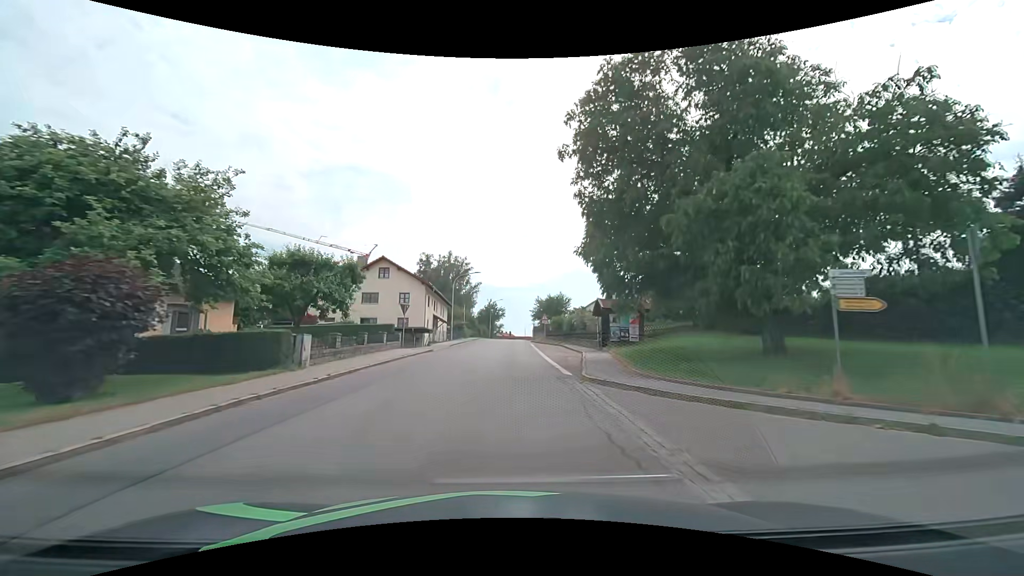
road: tertiary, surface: asphalt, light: Day
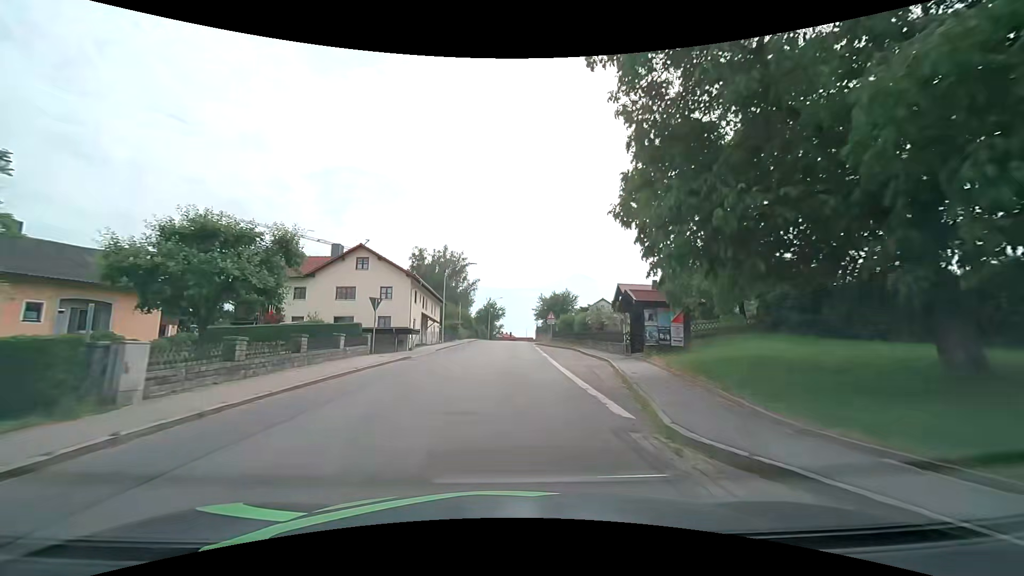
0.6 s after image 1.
(0.0, +7.6) m; 0°
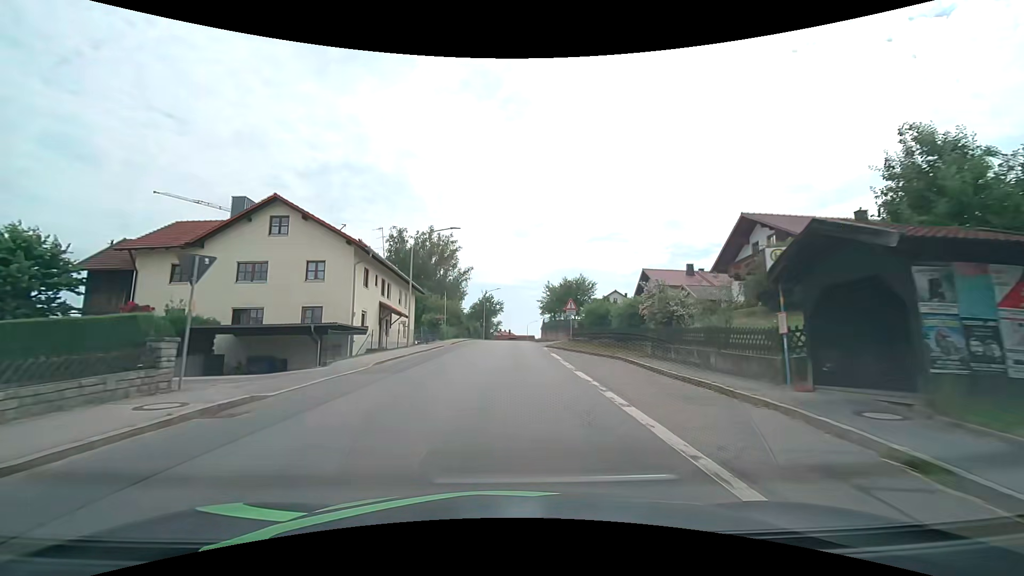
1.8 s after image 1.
(-0.1, +15.2) m; 0°
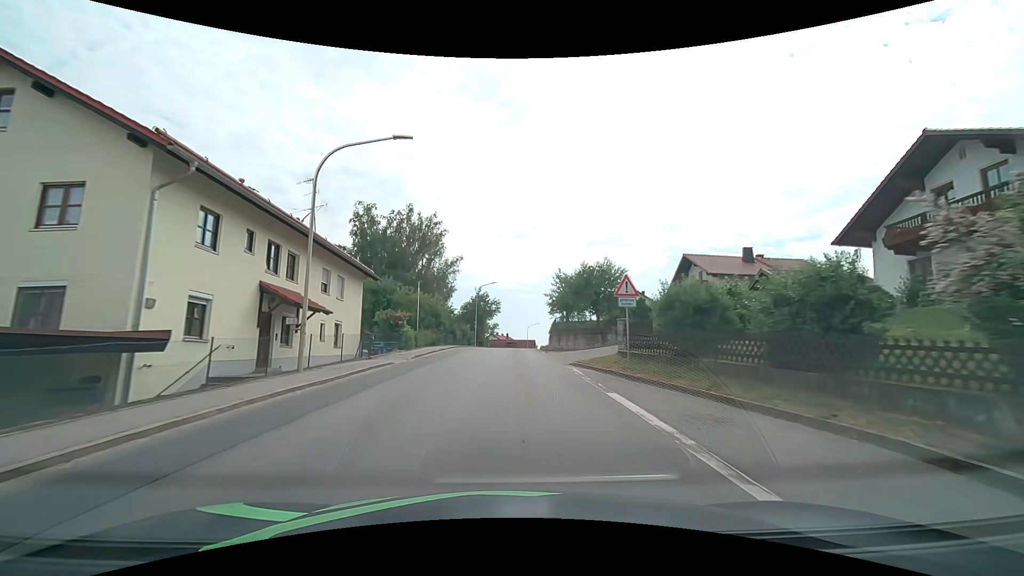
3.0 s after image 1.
(0.0, +15.3) m; 0°
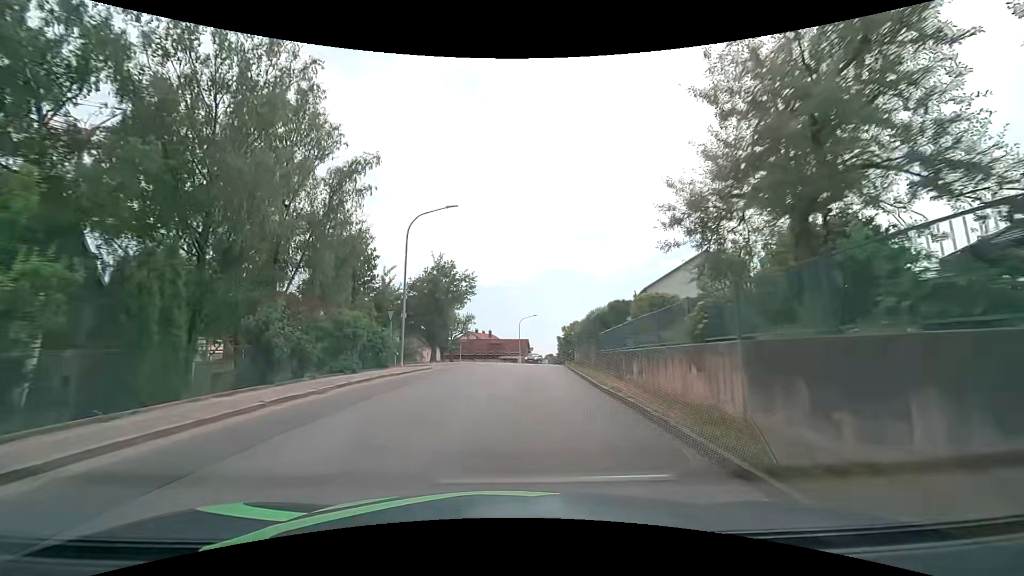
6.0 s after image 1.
(+0.4, +38.0) m; +2°
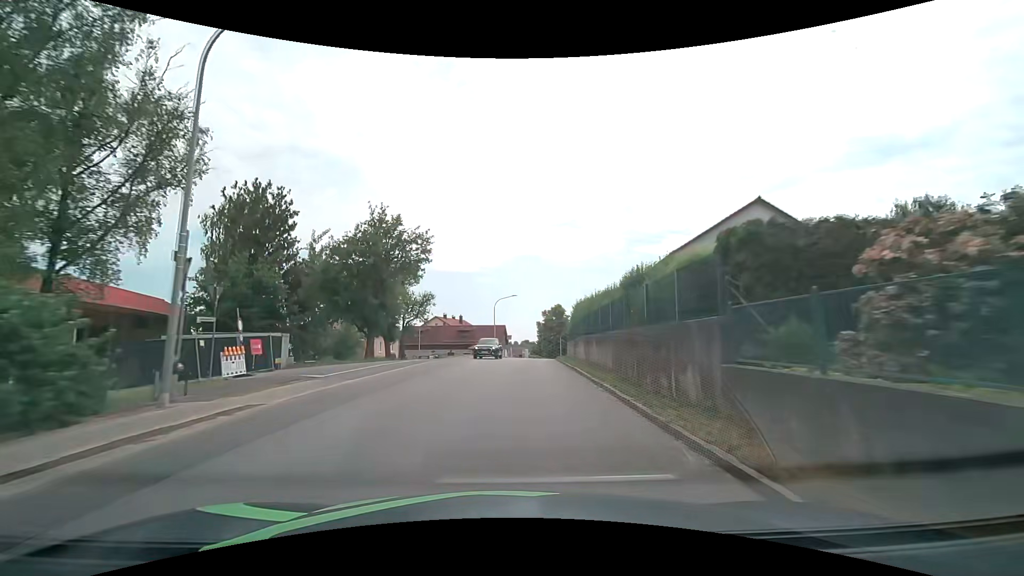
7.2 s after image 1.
(+0.4, +15.3) m; +3°
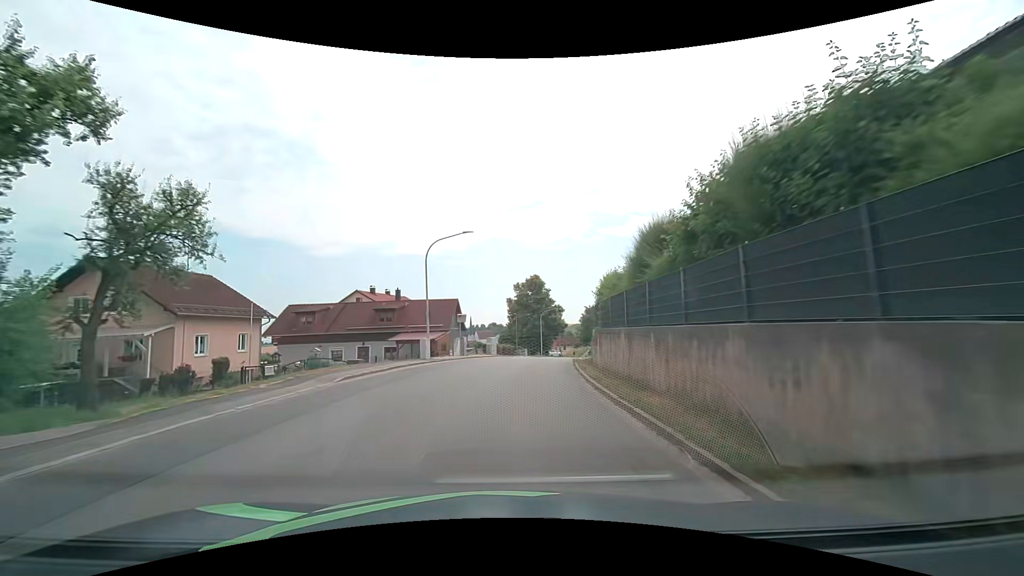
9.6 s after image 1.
(+1.3, +31.1) m; +4°
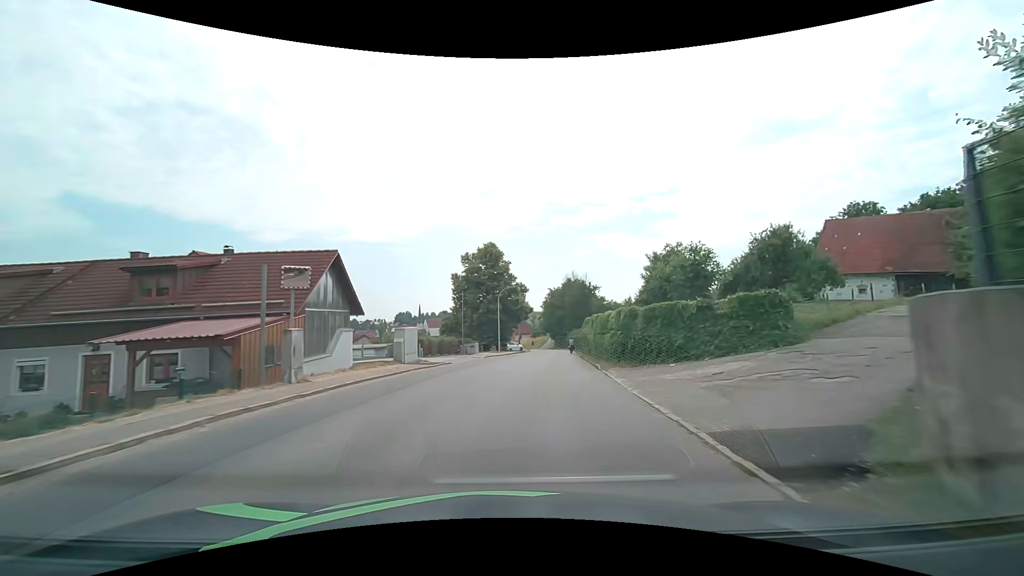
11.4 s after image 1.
(+0.8, +23.6) m; +5°
(0, +10) (+1, +20) (+2, +30) (+3, +40) (+4, +50) (+5, +60) (+6, +70) (+8, +80) (+9, +90) (+10, +99) m
